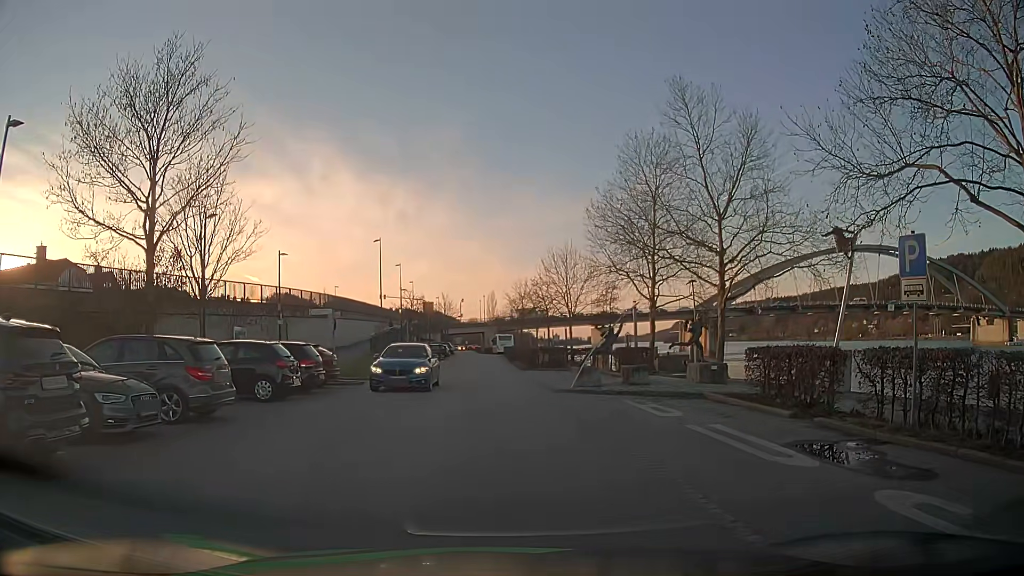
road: residential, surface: asphalt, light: Day
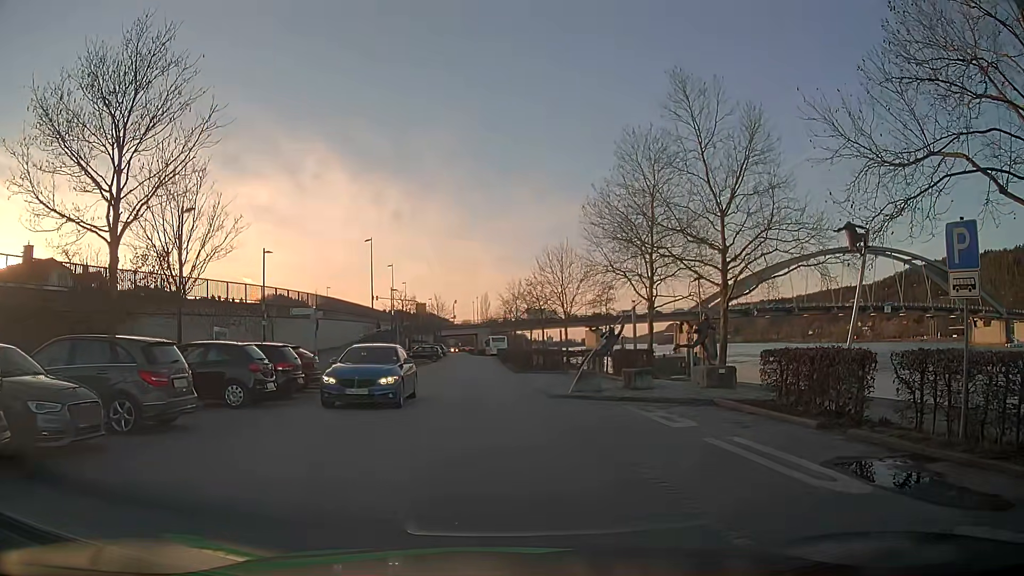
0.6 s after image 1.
(0.0, +1.4) m; -2°
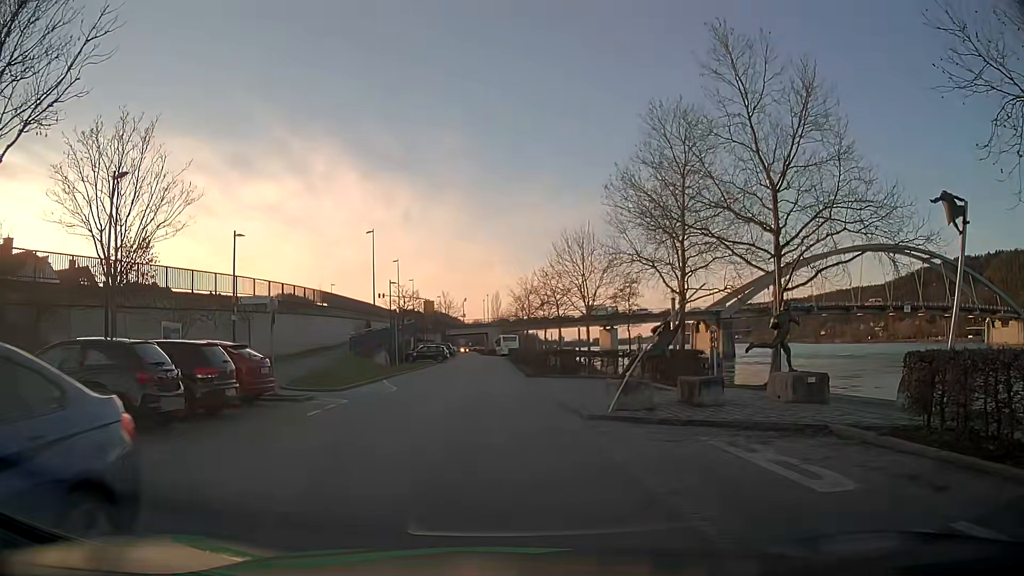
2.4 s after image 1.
(+0.1, +5.4) m; 0°
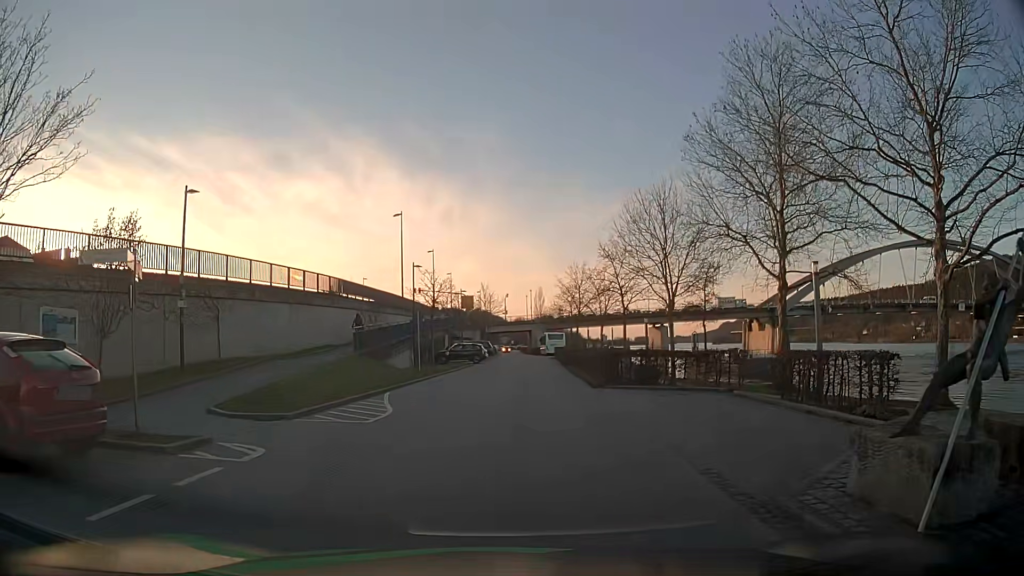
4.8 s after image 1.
(-0.4, +8.8) m; -5°
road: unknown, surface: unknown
